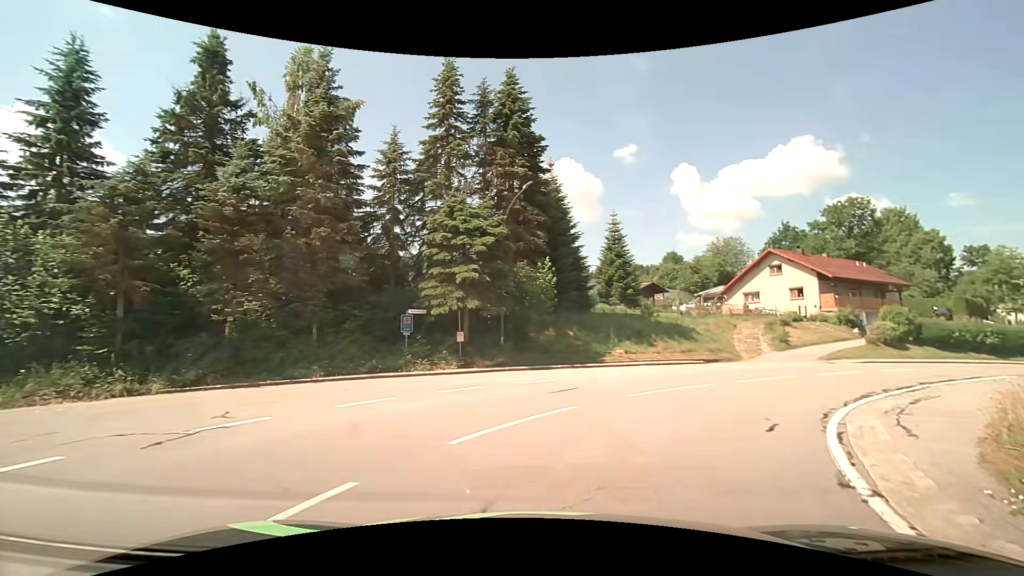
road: tertiary_link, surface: asphalt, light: Day
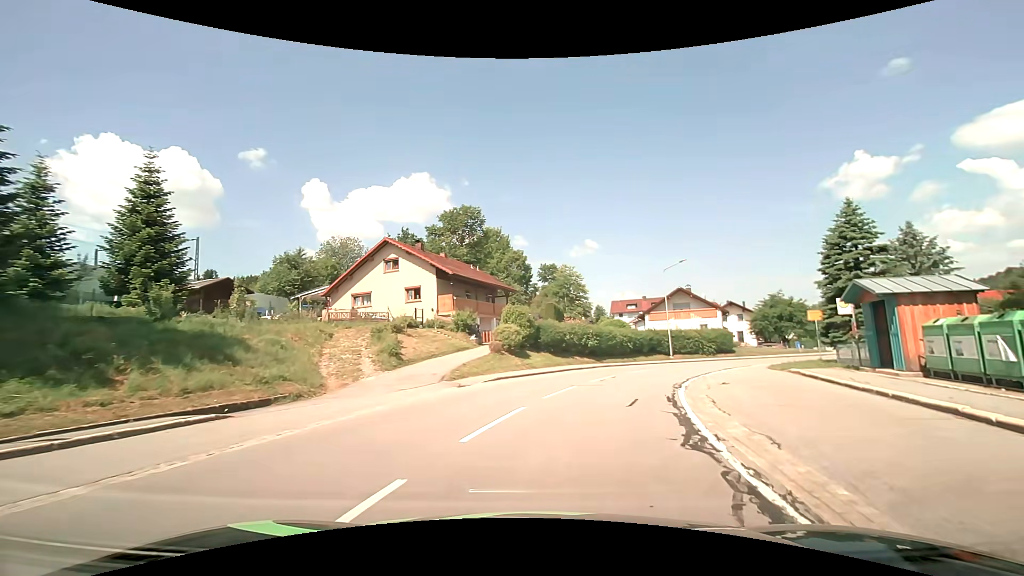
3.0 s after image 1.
(+5.6, +14.5) m; +41°
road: tertiary
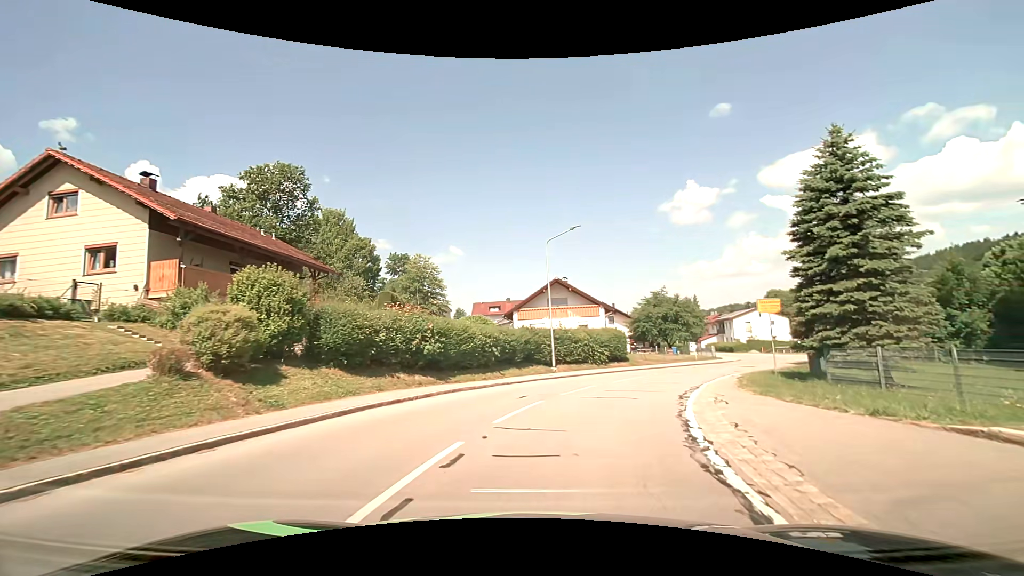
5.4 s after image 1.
(+2.1, +15.1) m; +16°
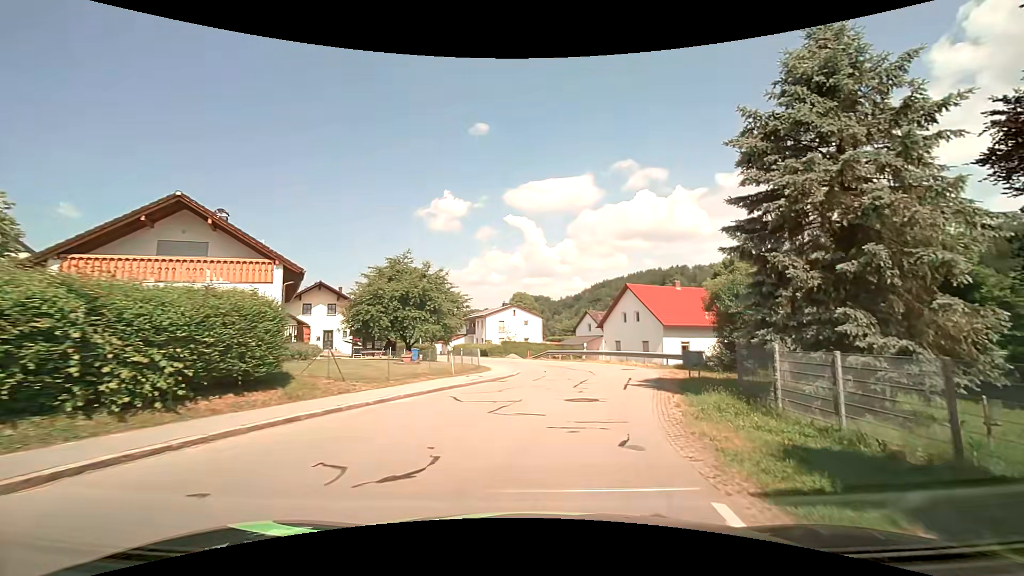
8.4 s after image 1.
(+5.2, +21.9) m; +28°
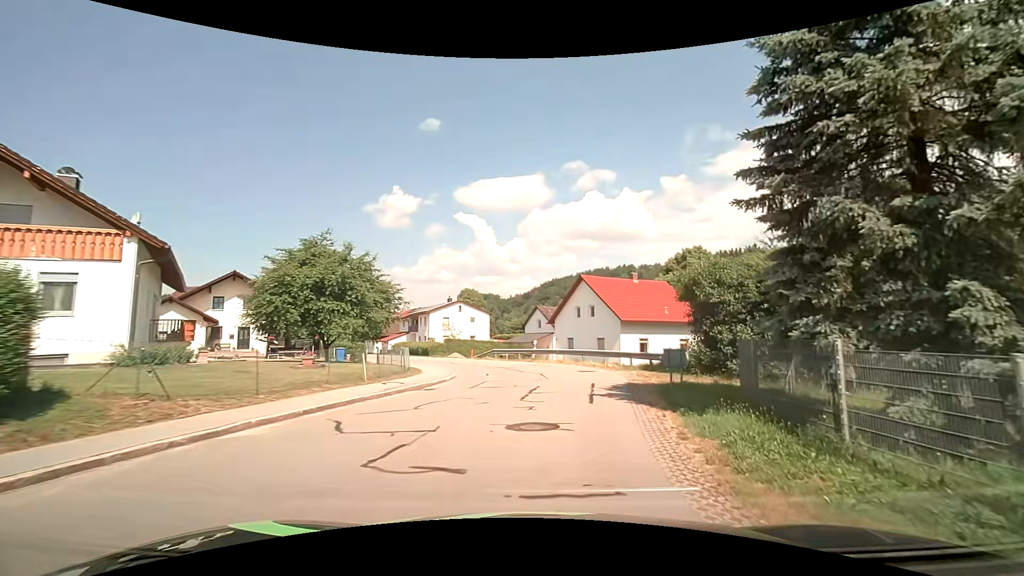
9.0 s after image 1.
(+0.2, +4.7) m; +5°
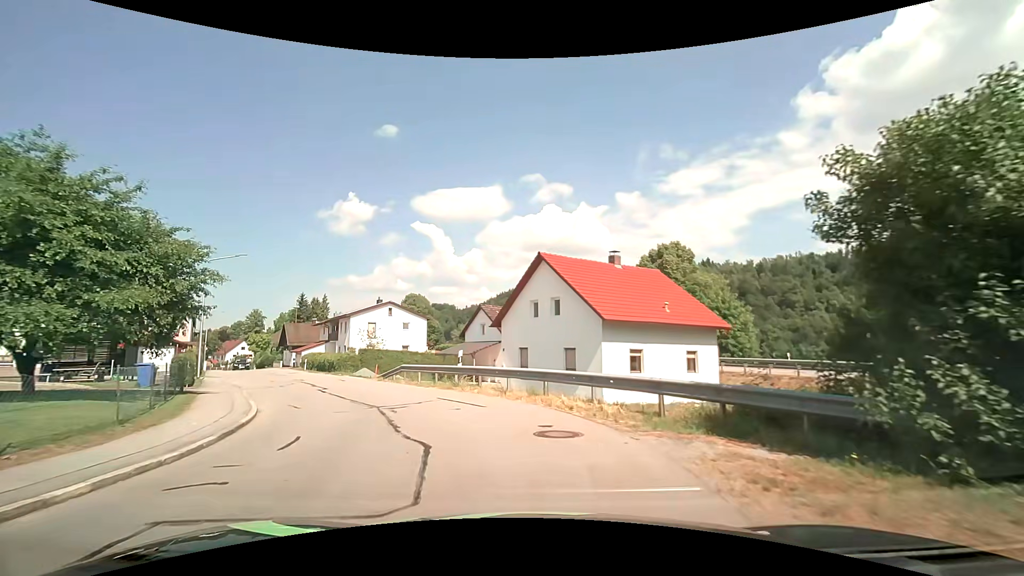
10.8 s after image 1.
(+1.3, +13.3) m; +6°
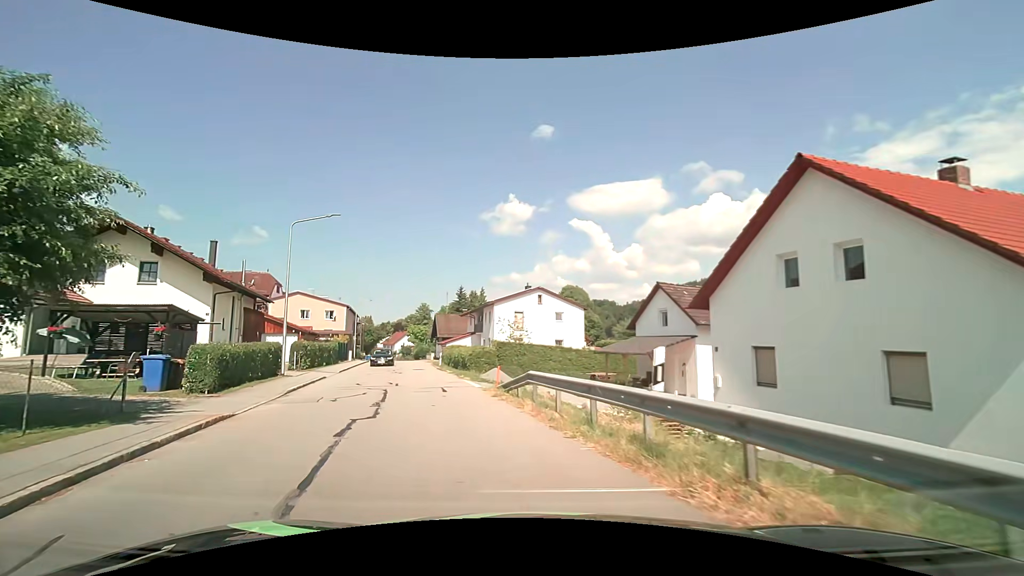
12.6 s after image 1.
(-1.3, +11.5) m; -17°
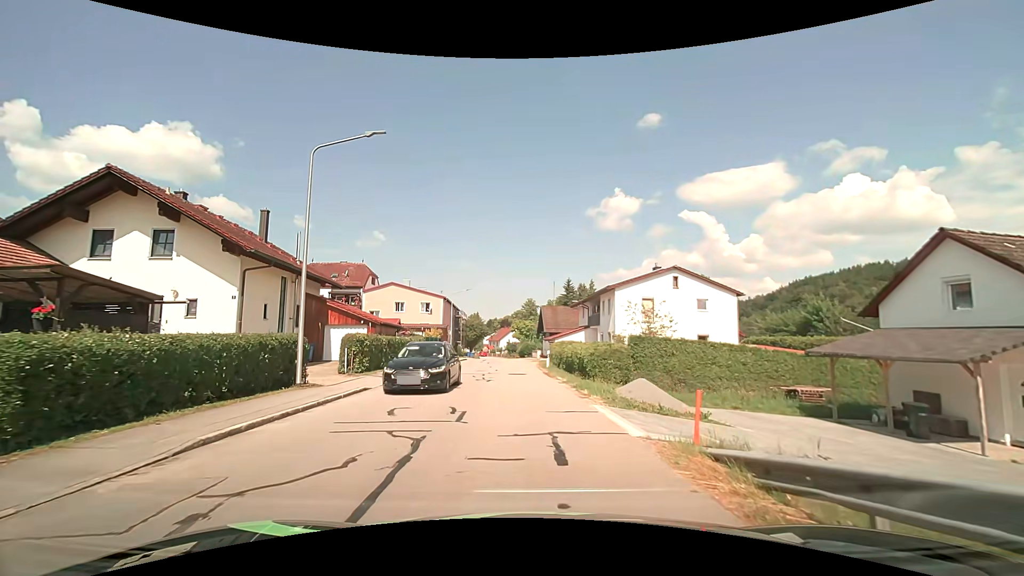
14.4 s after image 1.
(-1.5, +10.1) m; -13°
(0, +10) (-1, +20) (-1, +30) (-2, +40) (-2, +50) (-3, +60) (-3, +70) (-4, +80) (-4, +90) (-5, +100) m
